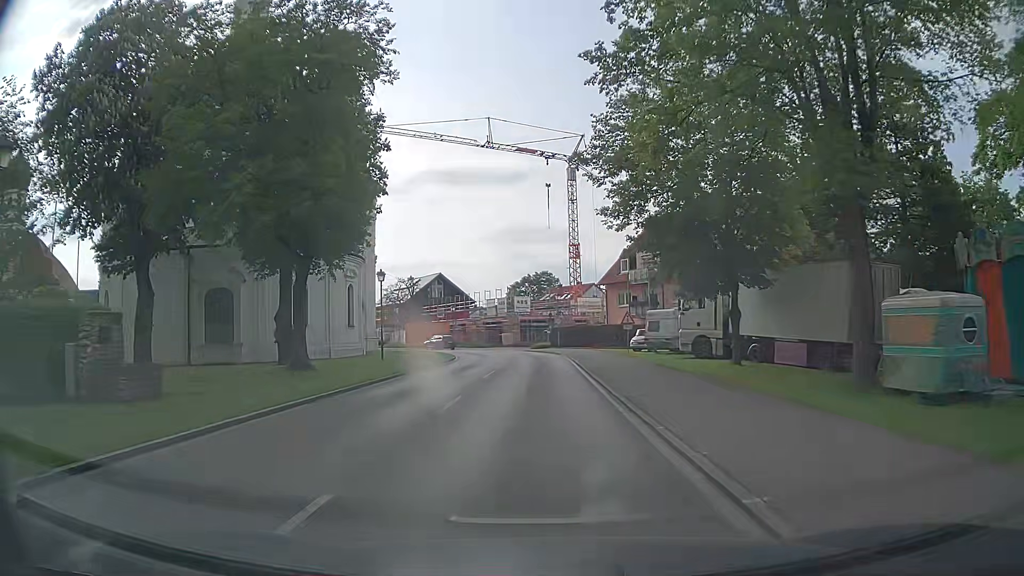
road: tertiary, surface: asphalt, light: Day
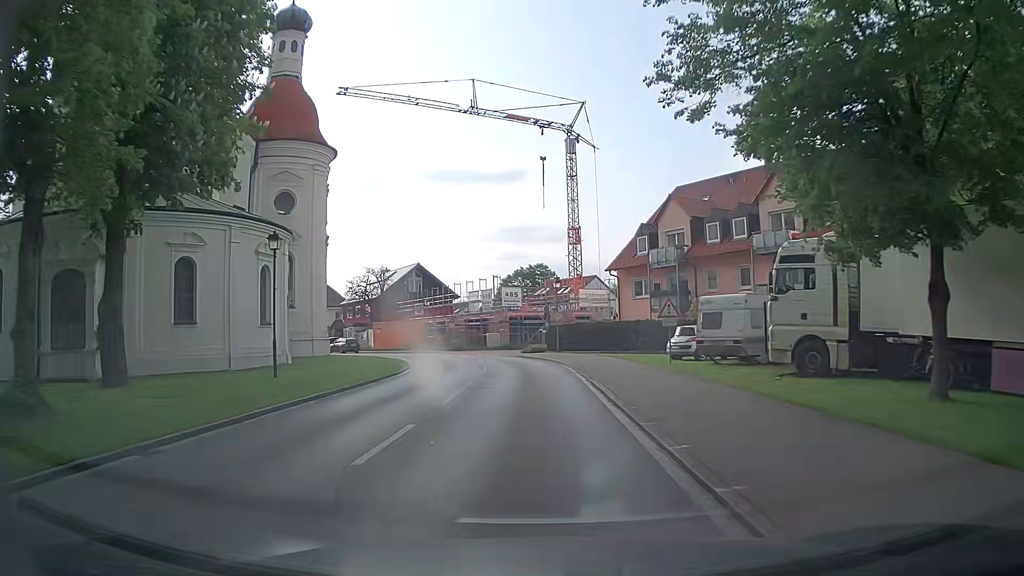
(0.0, +13.6) m; 0°
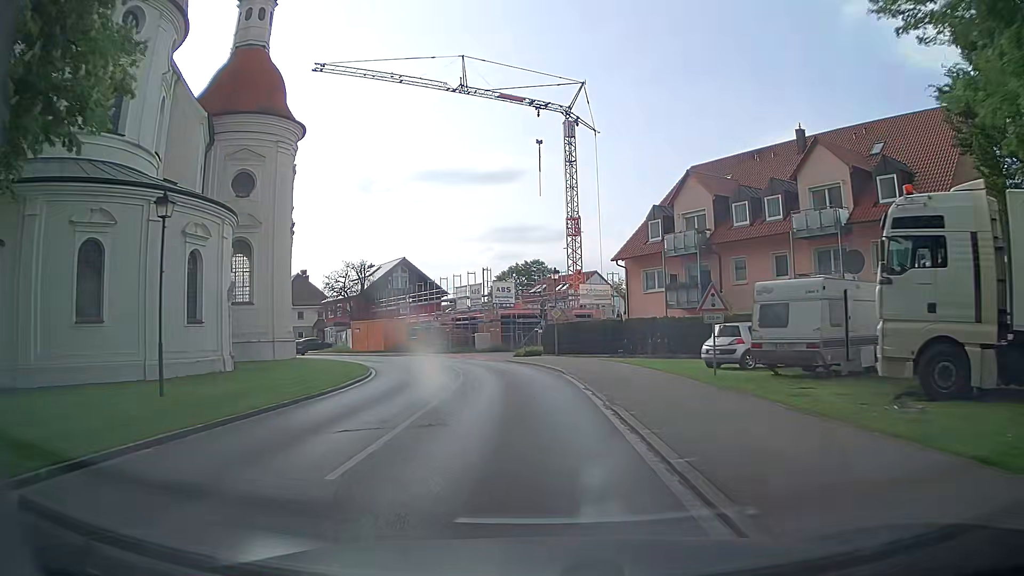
(0.0, +6.7) m; -1°
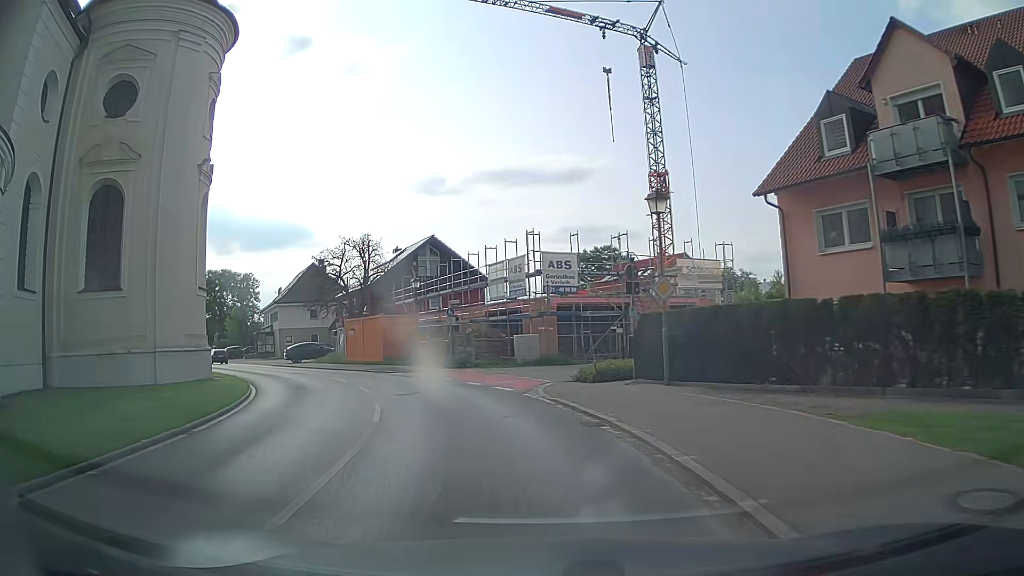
(0.0, +19.6) m; -4°
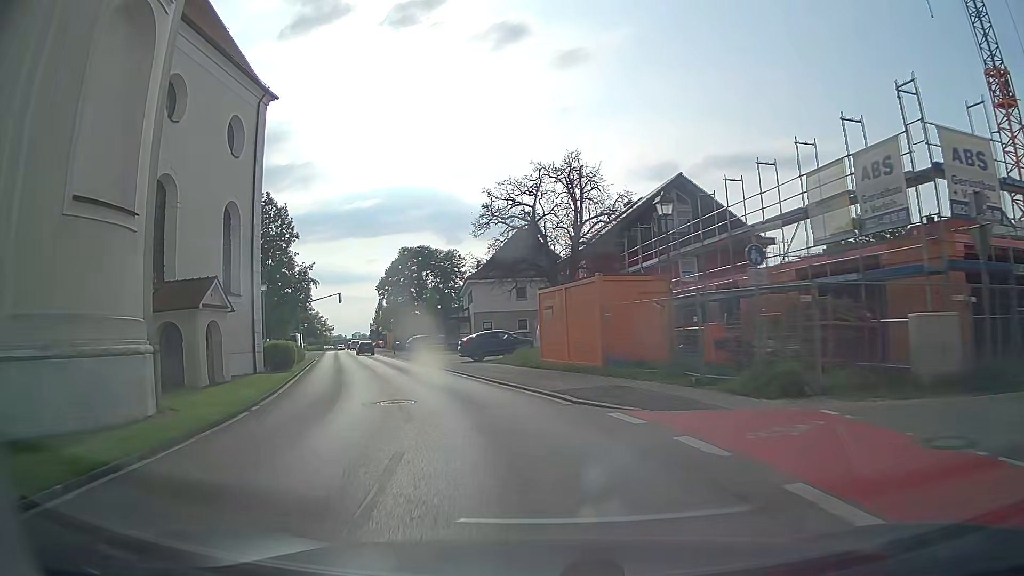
(-3.6, +18.8) m; -22°
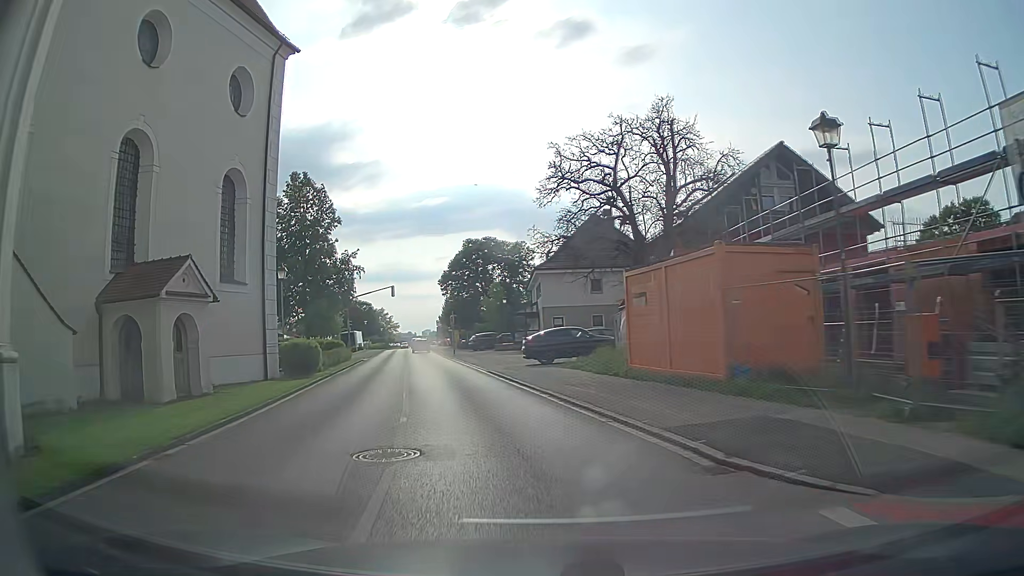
(-0.3, +6.5) m; -6°
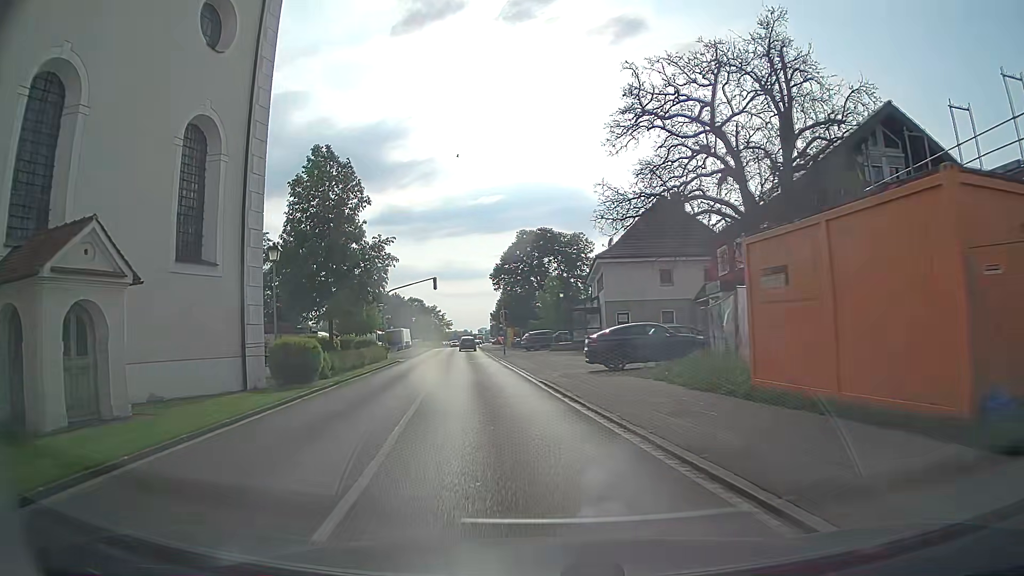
(-0.3, +6.6) m; -5°
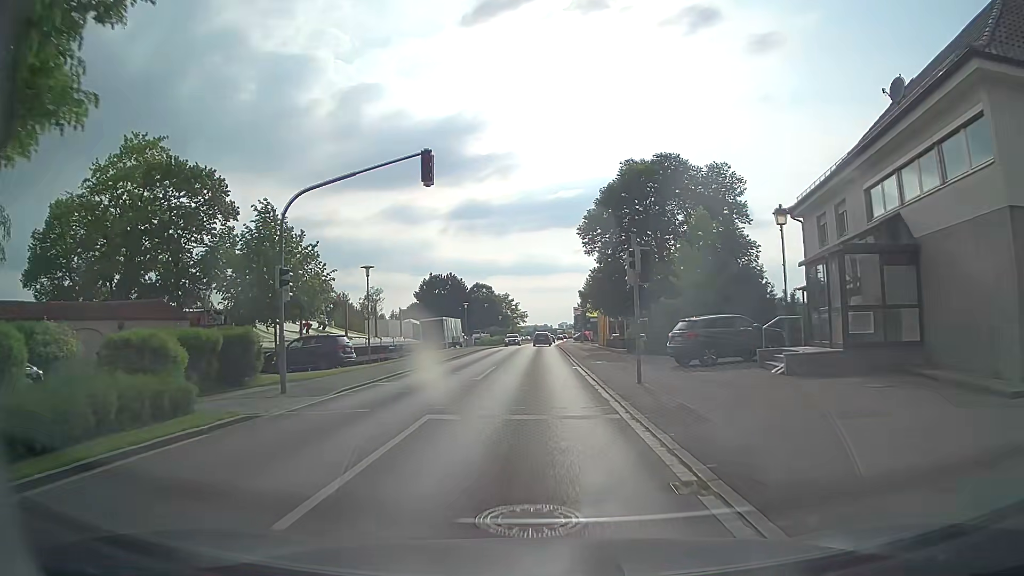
(-2.8, +34.4) m; -6°
(0, +10) (0, +20) (0, +30) (0, +40) (-1, +50) (-1, +60) (-1, +70) (0, +80) (0, +90) (0, +100) m
